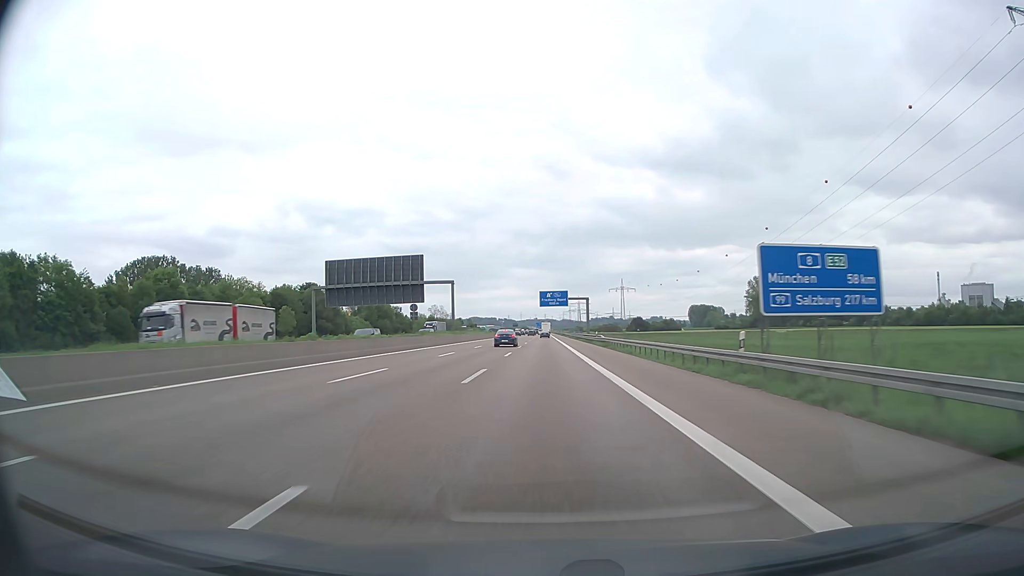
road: motorway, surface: asphalt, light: Day
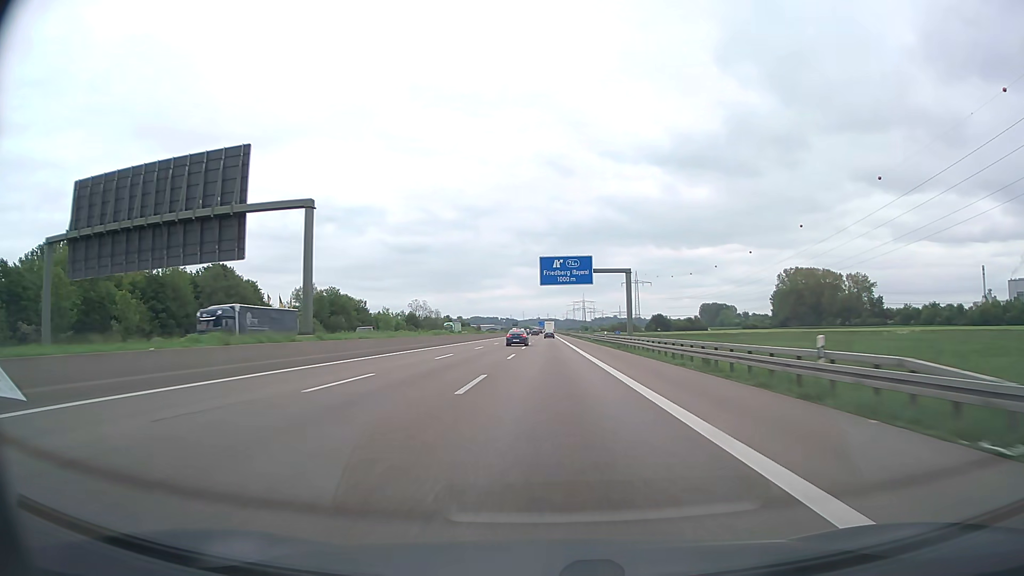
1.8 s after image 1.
(-0.1, +57.2) m; 0°
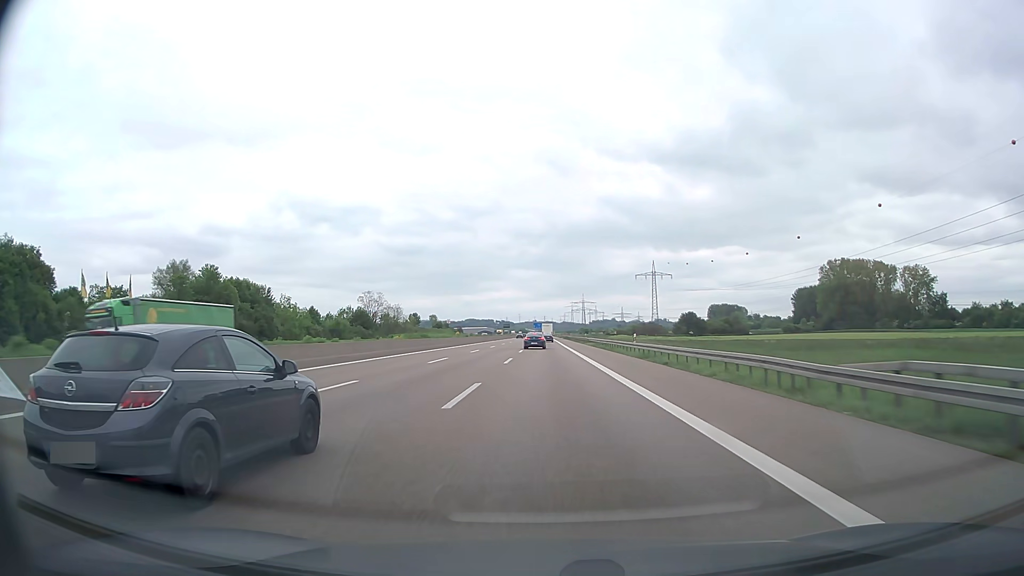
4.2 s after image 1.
(+0.3, +74.2) m; 0°
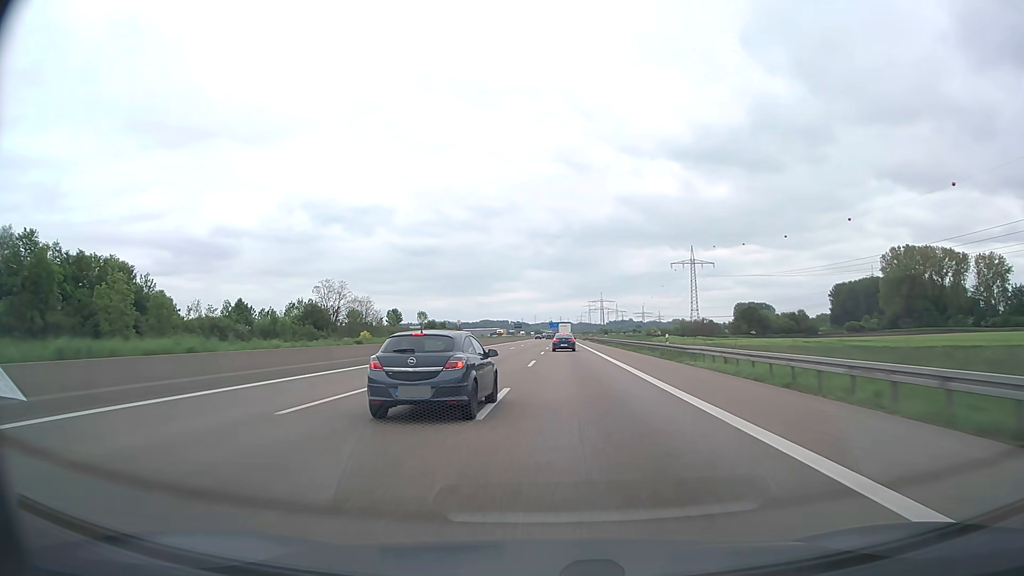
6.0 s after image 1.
(-0.3, +55.7) m; -1°
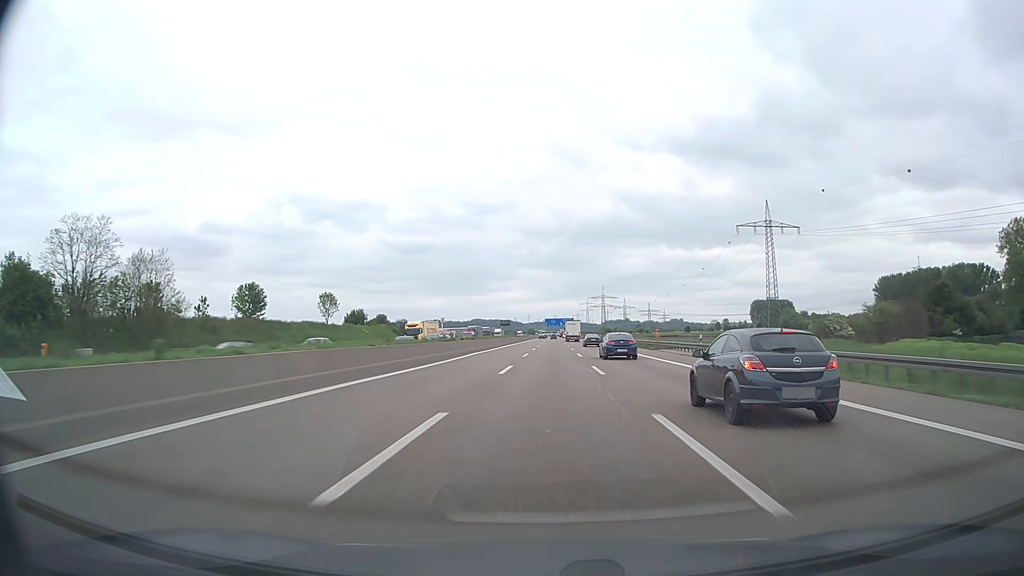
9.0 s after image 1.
(-0.9, +96.5) m; 0°
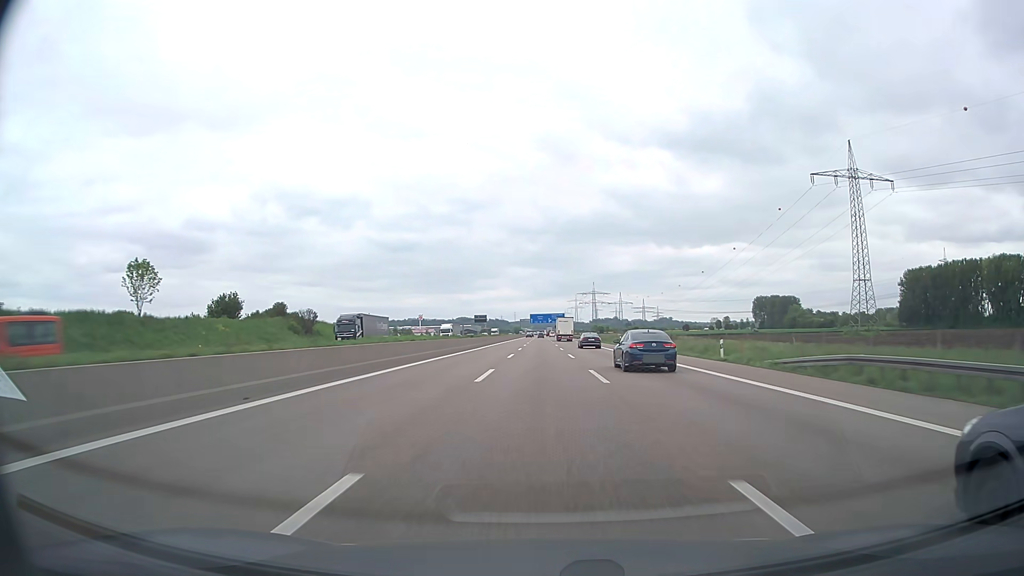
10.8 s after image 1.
(+0.9, +59.0) m; +1°
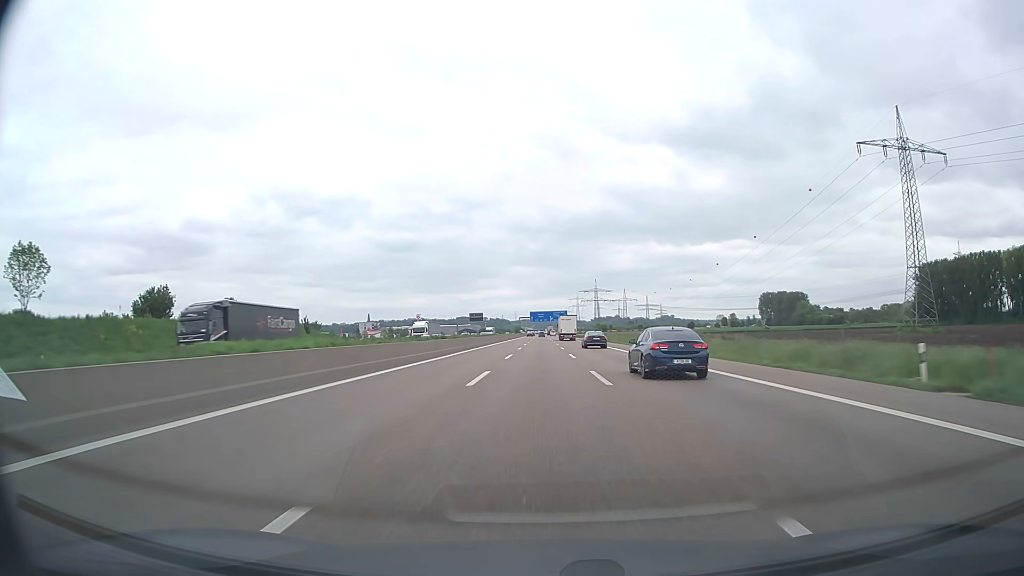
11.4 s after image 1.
(0.0, +19.5) m; 0°
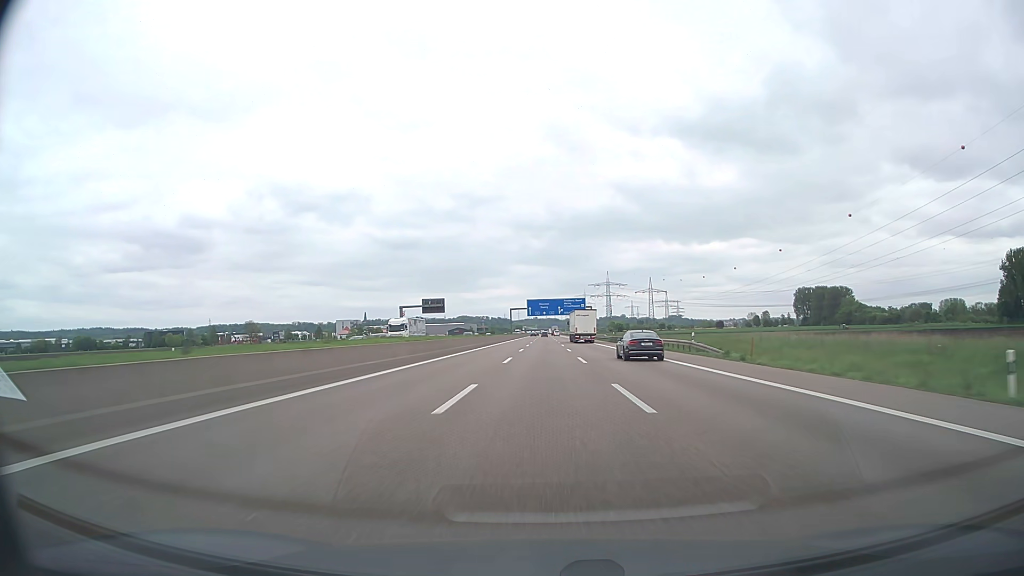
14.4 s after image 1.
(-0.5, +95.9) m; 0°
(0, +10) (0, +20) (0, +30) (0, +40) (0, +50) (0, +60) (0, +70) (0, +80) (0, +90) (0, +100) m
